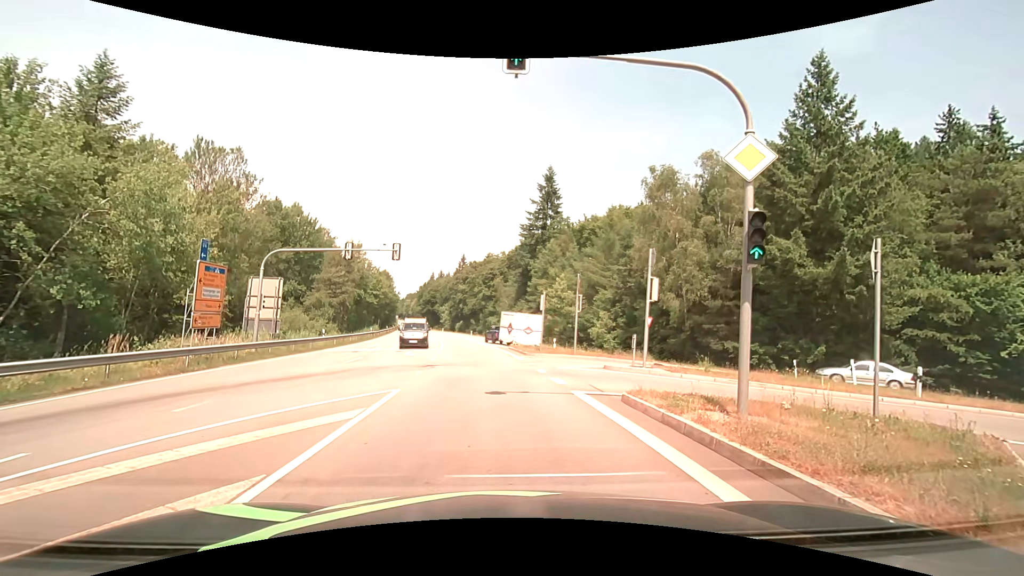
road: secondary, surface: asphalt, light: Day
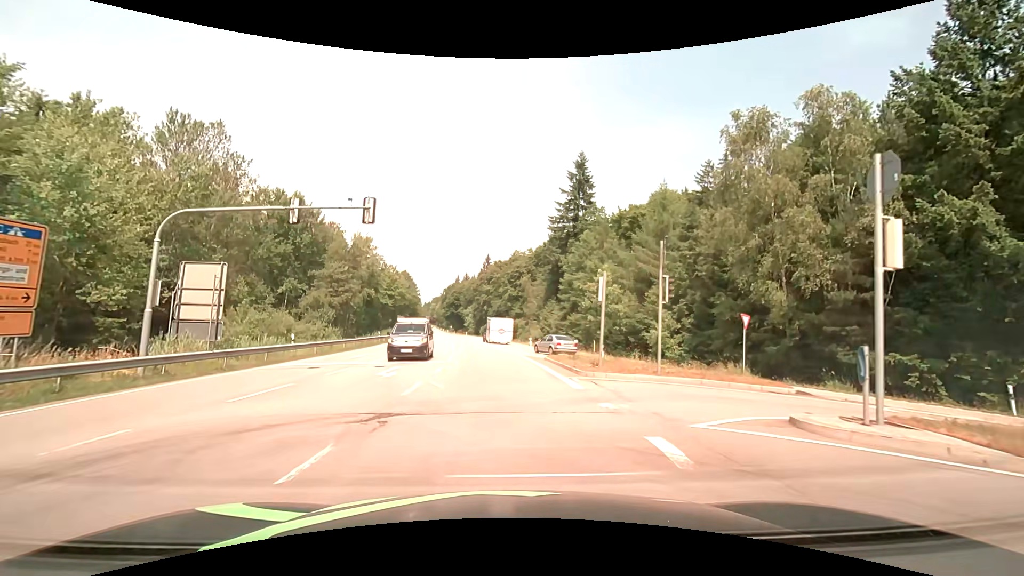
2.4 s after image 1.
(-0.3, +11.3) m; -3°
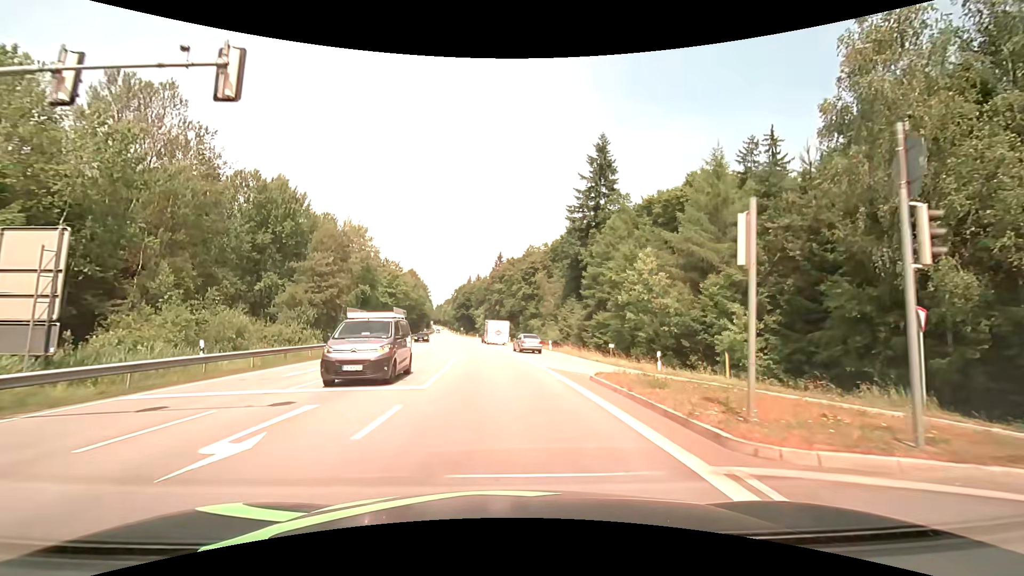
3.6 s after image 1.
(-0.2, +10.4) m; -1°
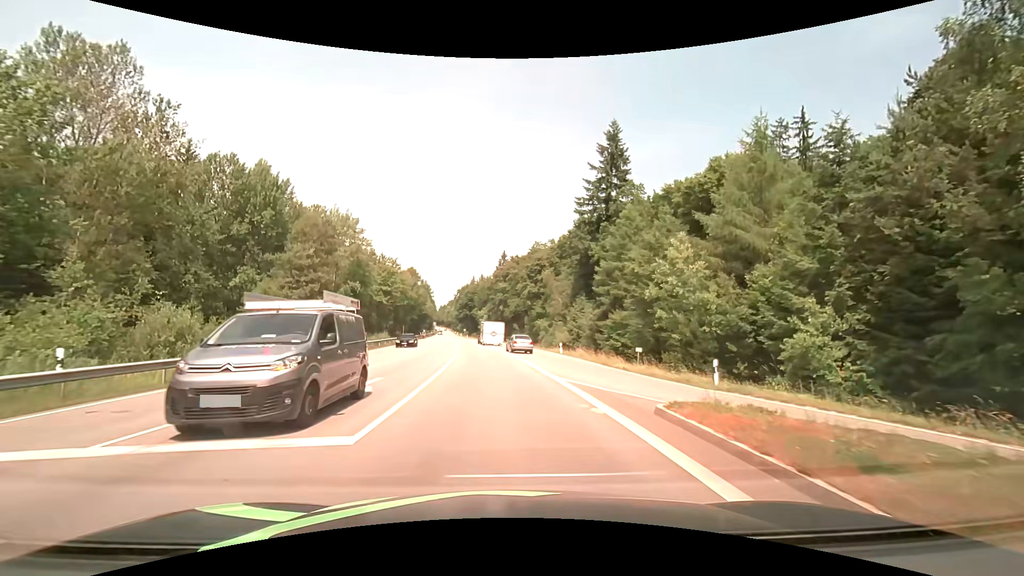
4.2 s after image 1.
(0.0, +6.4) m; -1°
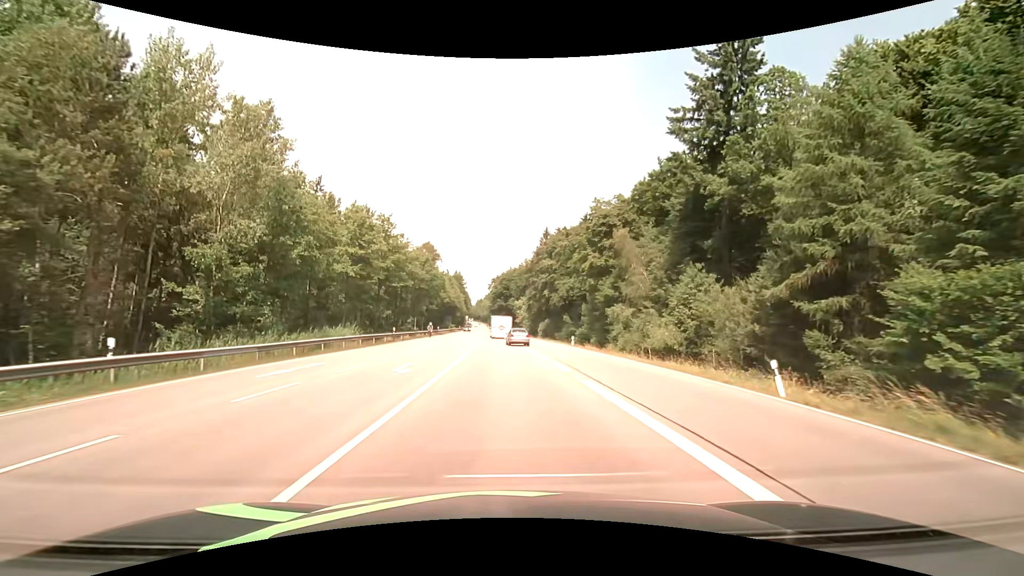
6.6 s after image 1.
(-1.4, +32.3) m; -5°
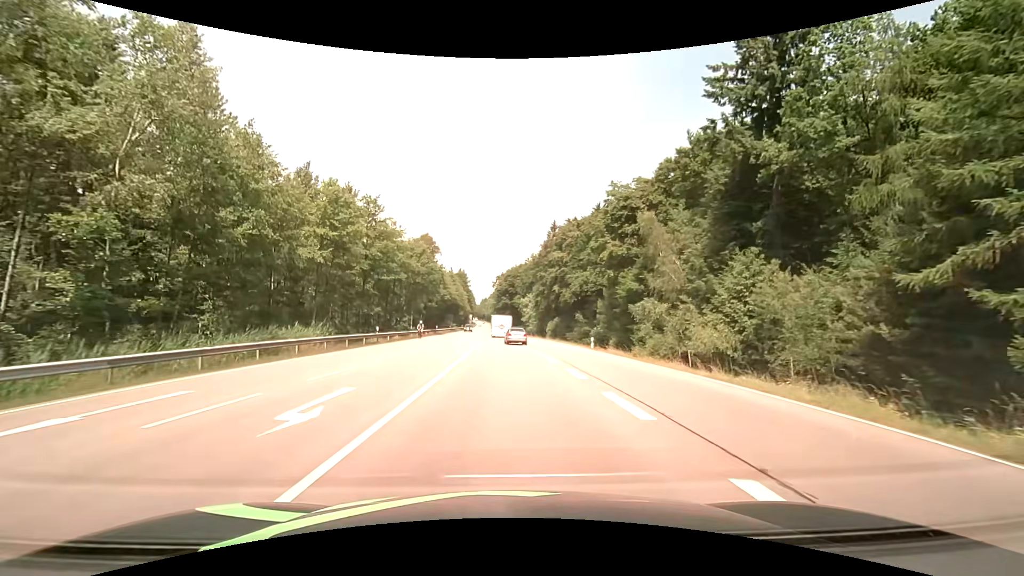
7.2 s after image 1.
(0.0, +8.4) m; 0°
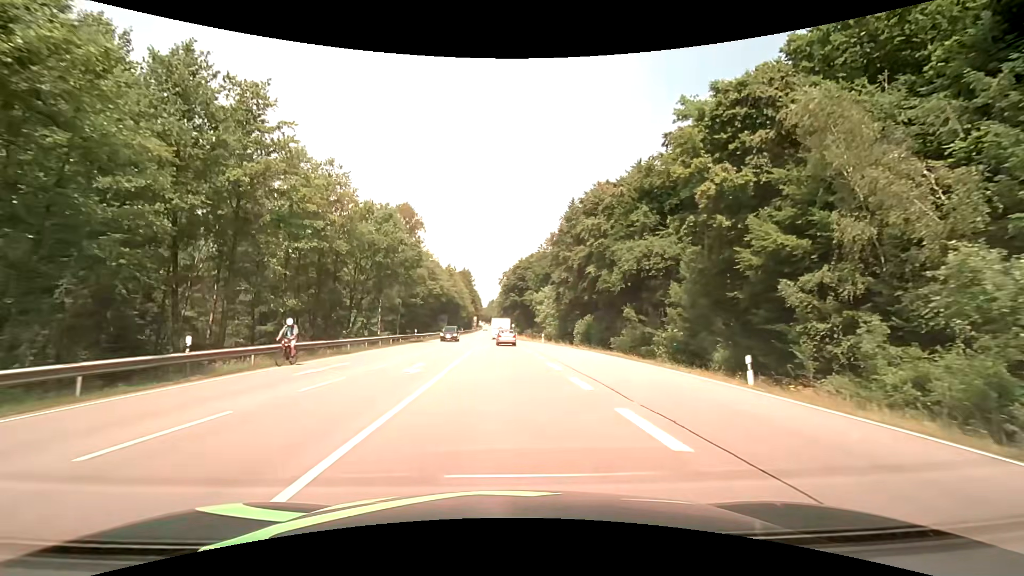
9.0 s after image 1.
(-0.3, +25.9) m; -1°
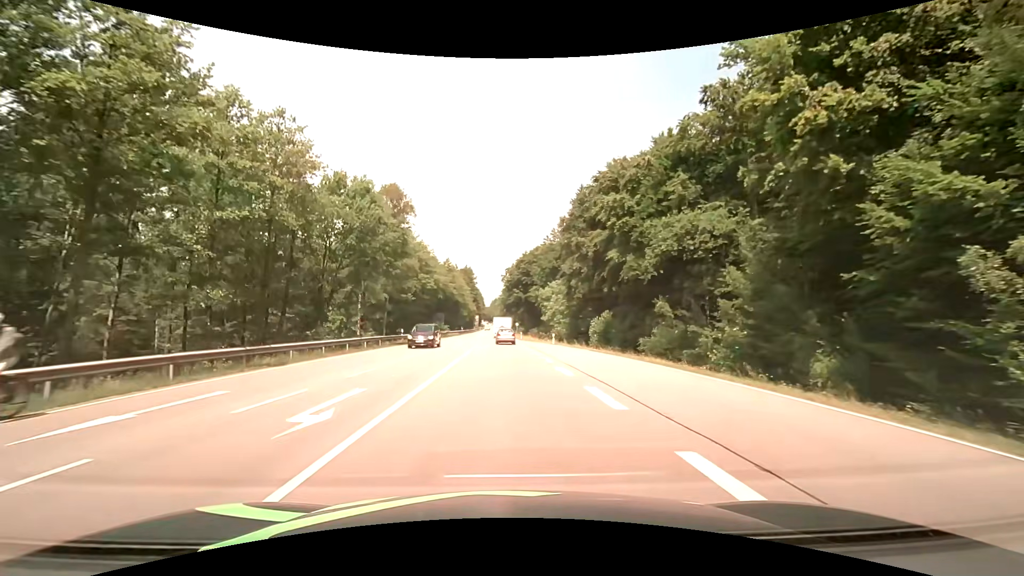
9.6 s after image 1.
(0.0, +9.2) m; 0°
(0, +10) (0, +20) (0, +30) (-1, +40) (-1, +50) (-1, +60) (-1, +70) (-1, +80) (-2, +90) (-2, +100) m
